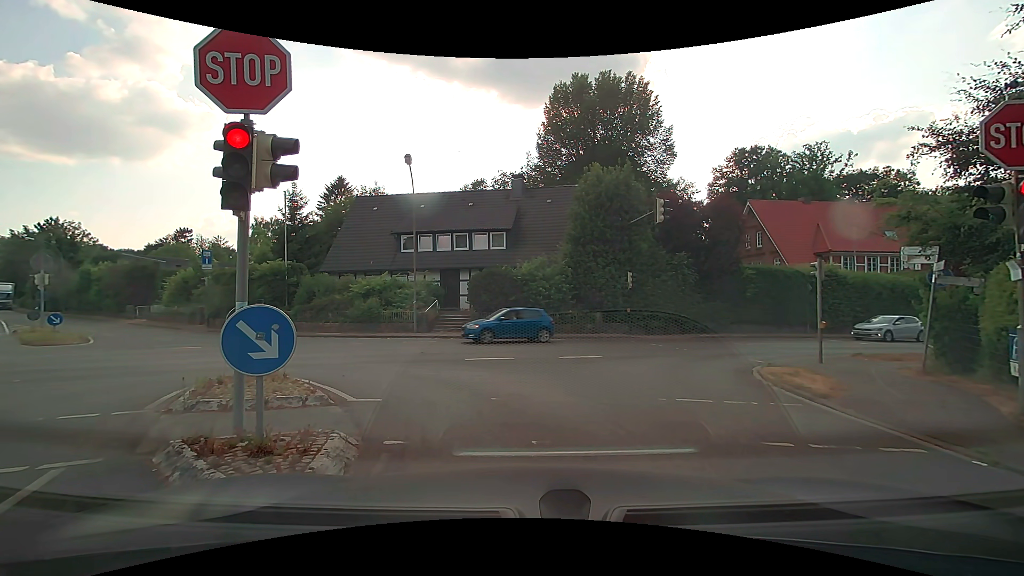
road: residential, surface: asphalt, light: Day
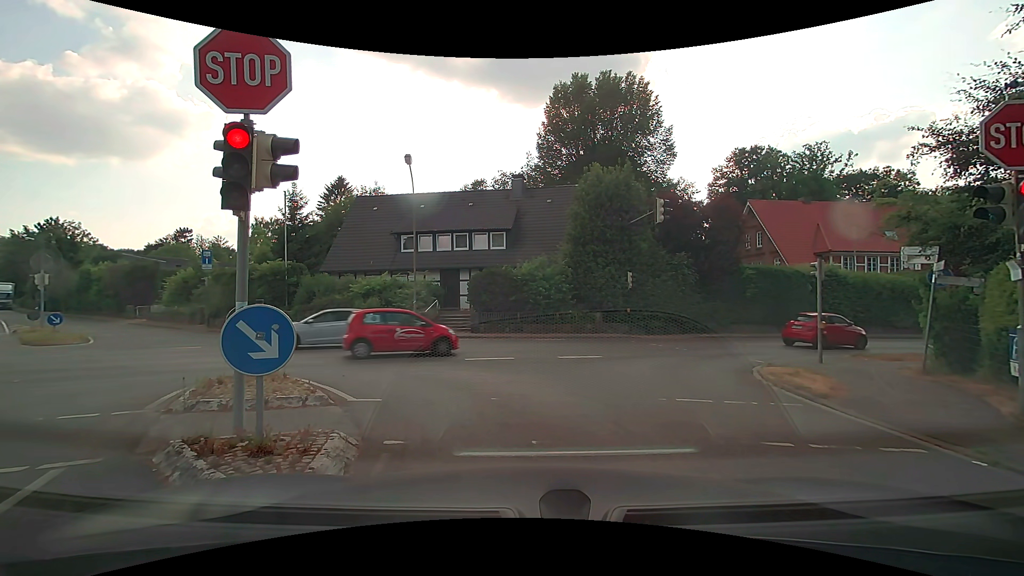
(0.0, 0.0) m; 0°
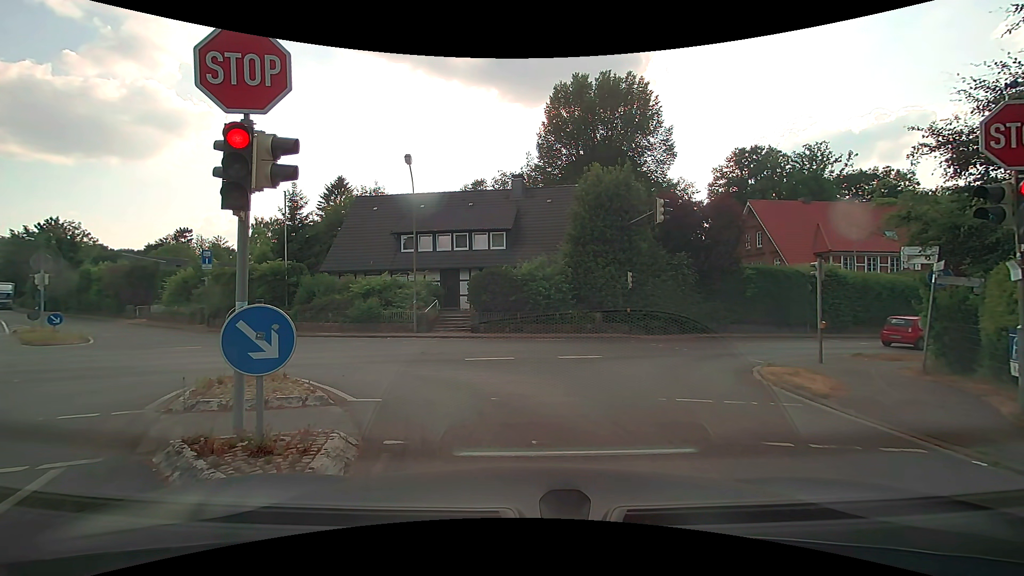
(0.0, 0.0) m; 0°
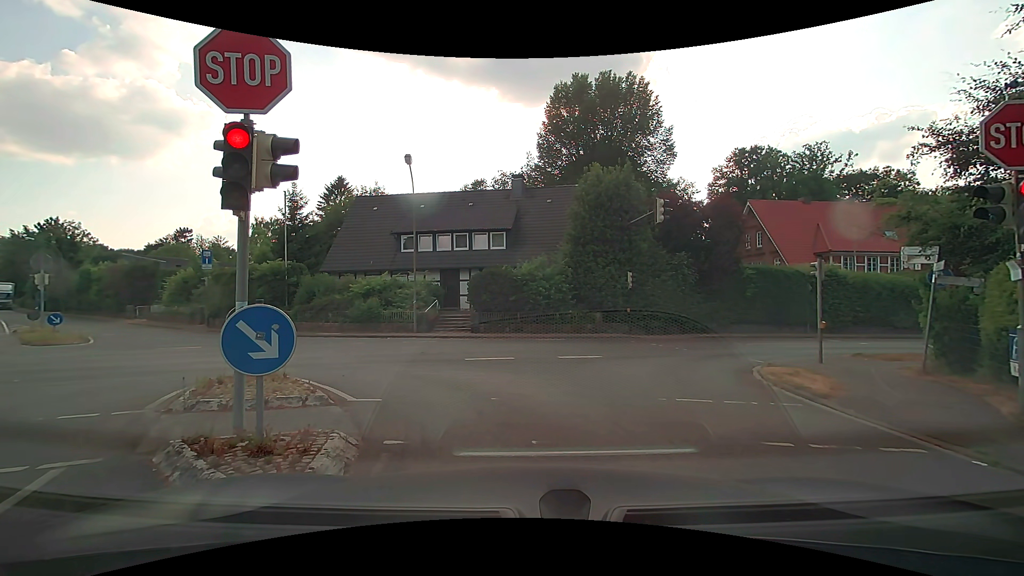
(0.0, 0.0) m; 0°
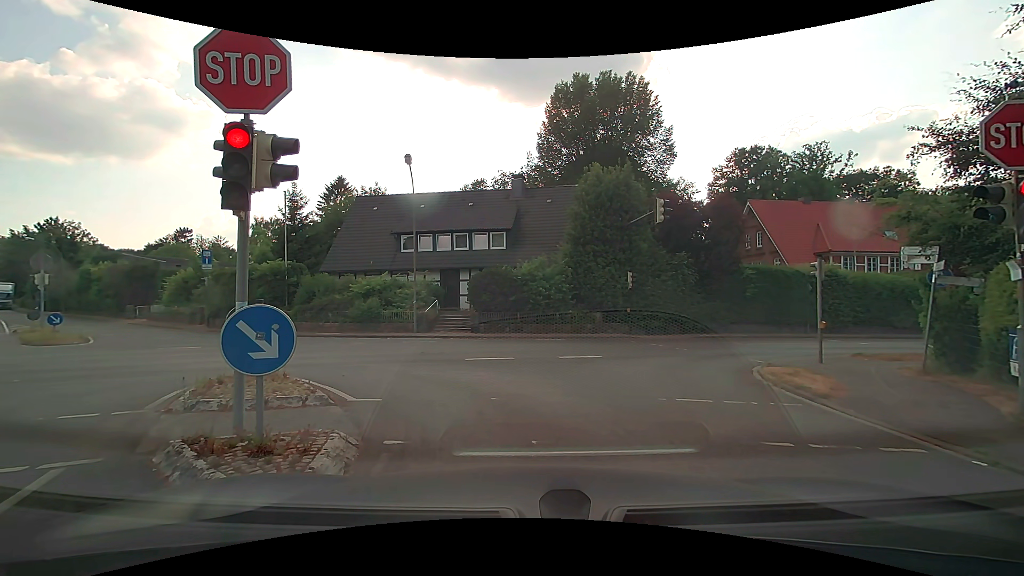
(0.0, 0.0) m; 0°
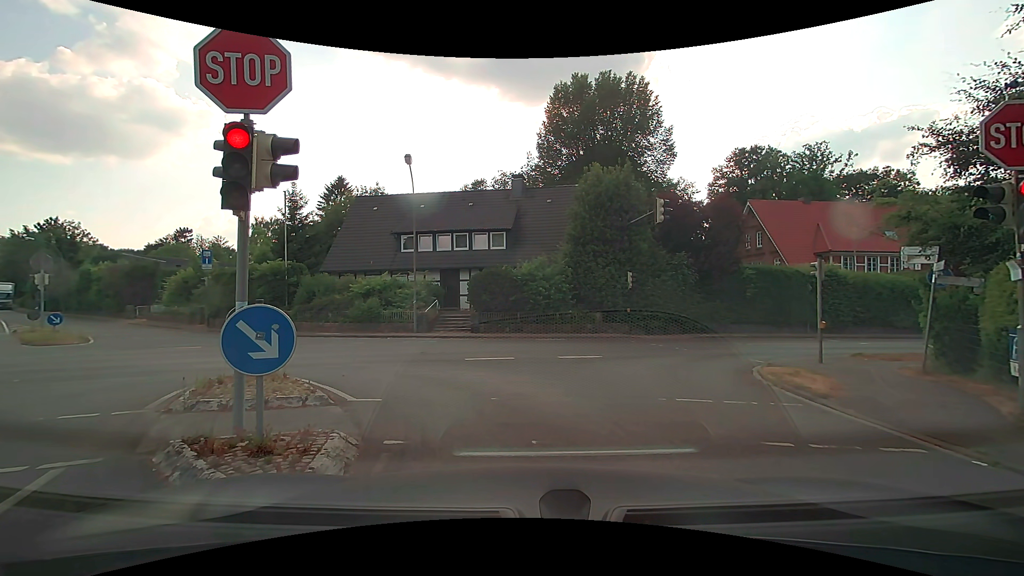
(0.0, 0.0) m; 0°
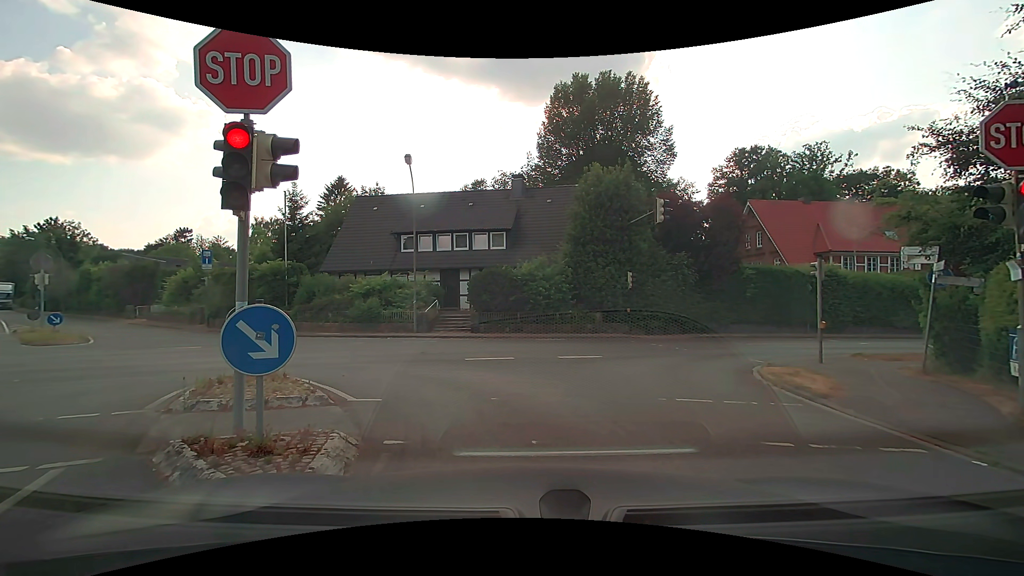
(0.0, 0.0) m; 0°
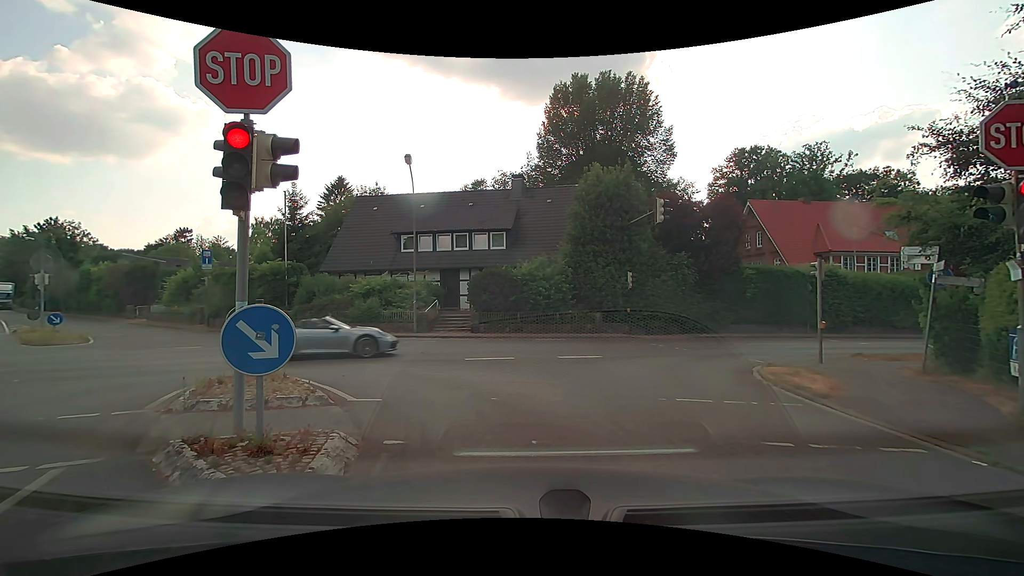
(0.0, 0.0) m; 0°
(-1, +10) (-9, +16) (-19, +16) (-28, +13) (-38, +9) (-47, +6) (-56, +2) (-66, -1) (-75, -5) (-85, -8) m
